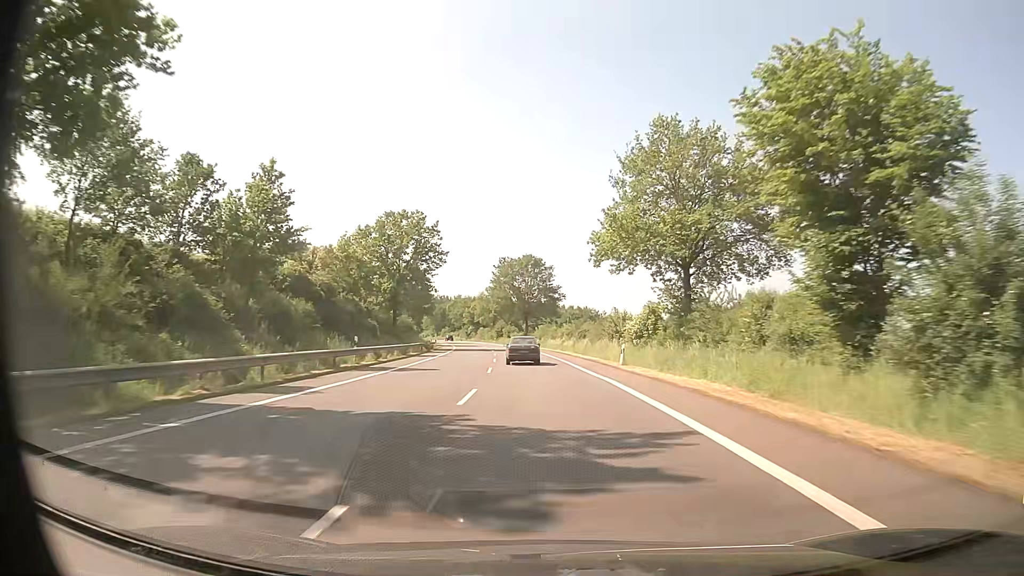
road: primary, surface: asphalt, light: Day
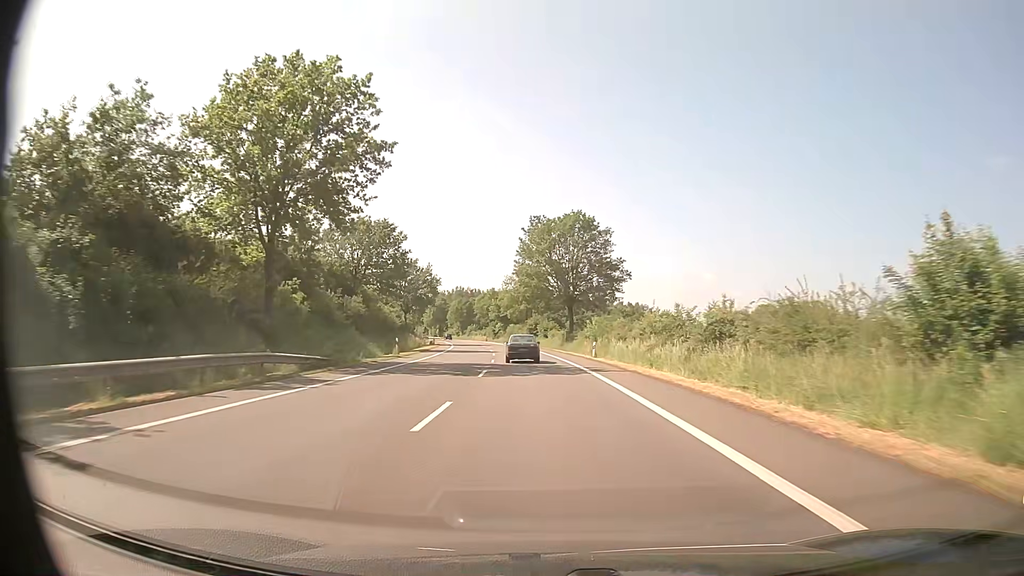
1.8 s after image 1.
(-1.6, +40.2) m; -4°
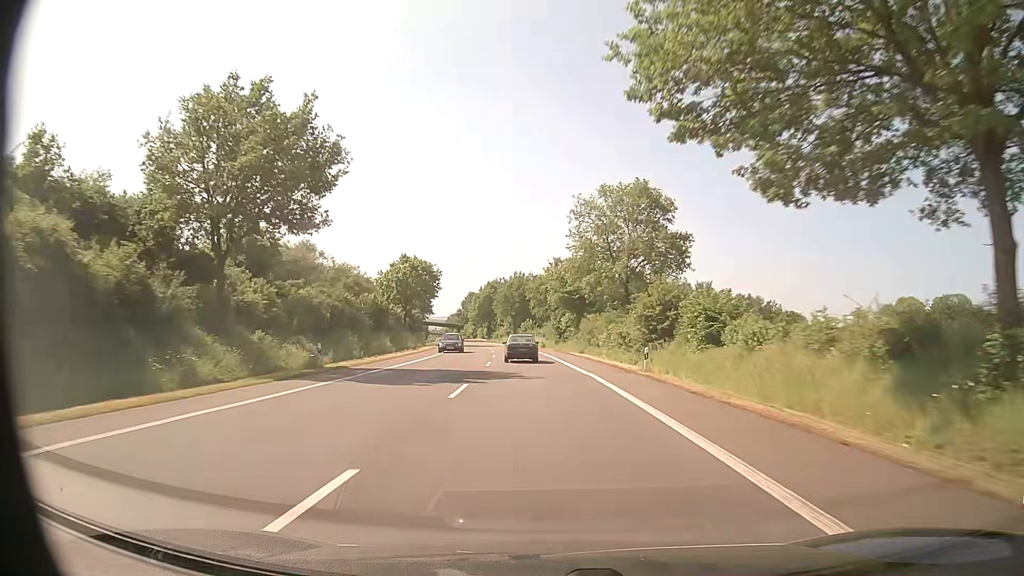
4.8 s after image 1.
(-4.1, +67.4) m; -7°
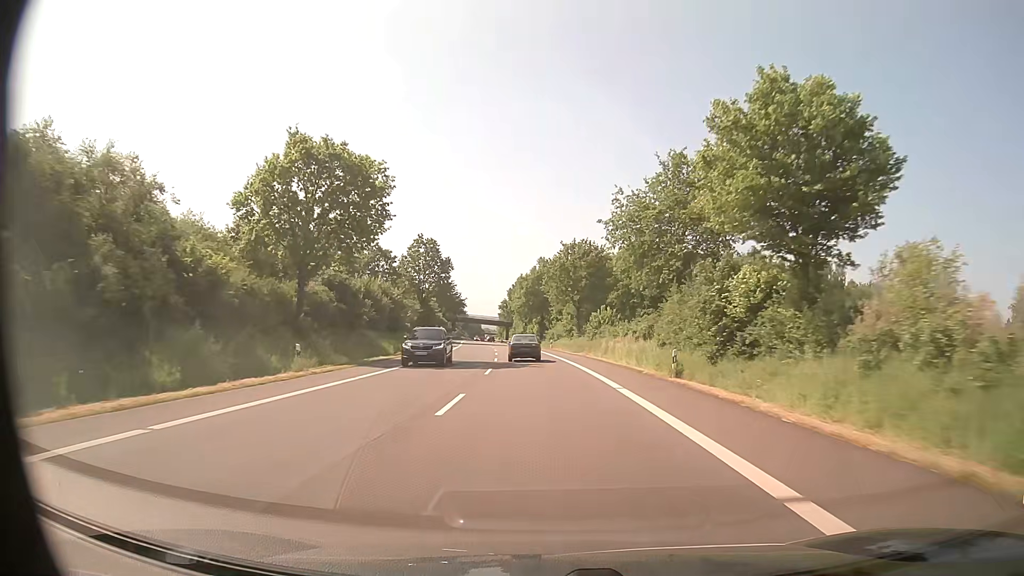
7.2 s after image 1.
(-2.5, +54.4) m; -5°
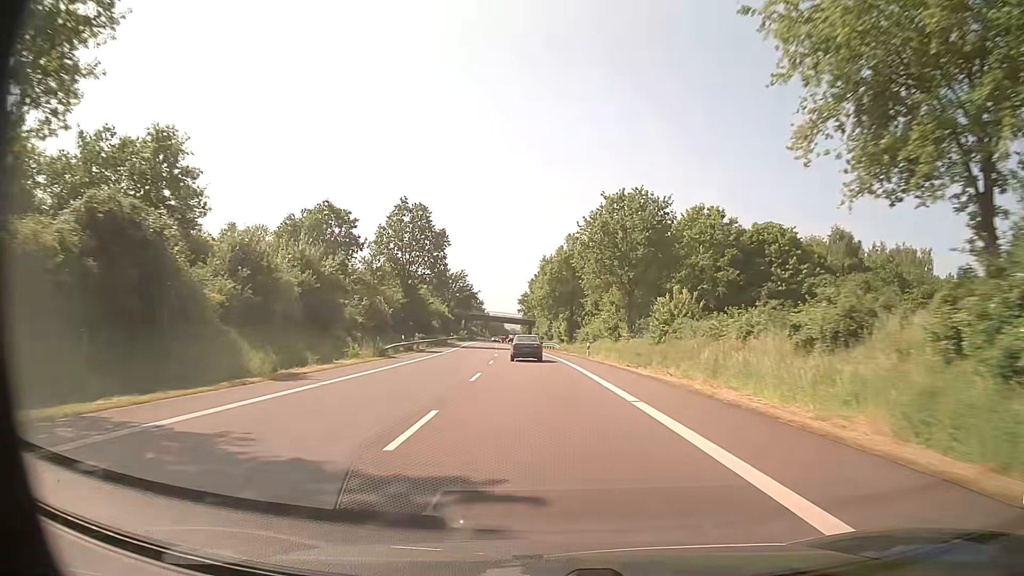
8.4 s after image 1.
(-0.6, +27.5) m; -2°
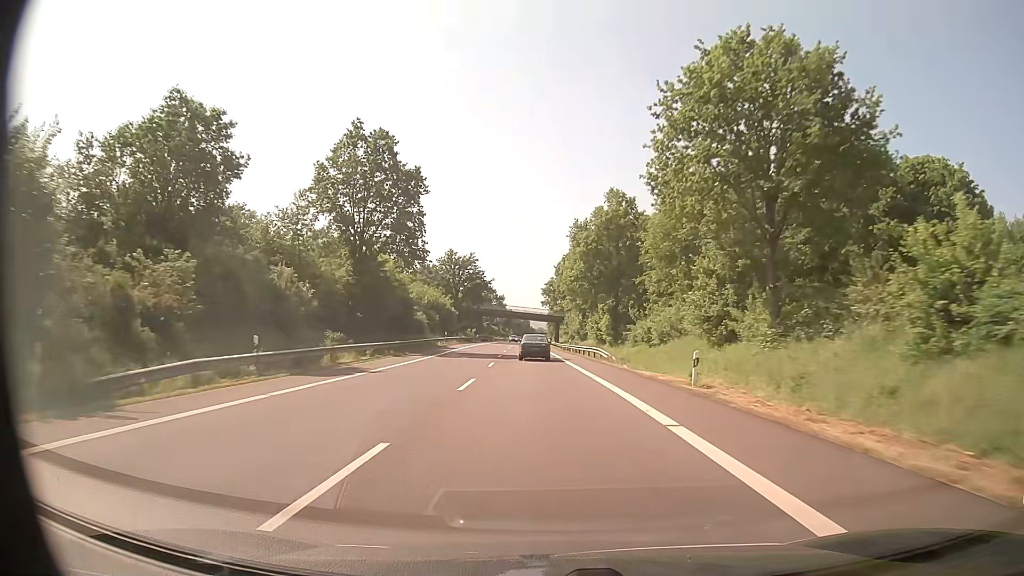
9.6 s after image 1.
(-0.6, +27.7) m; -2°
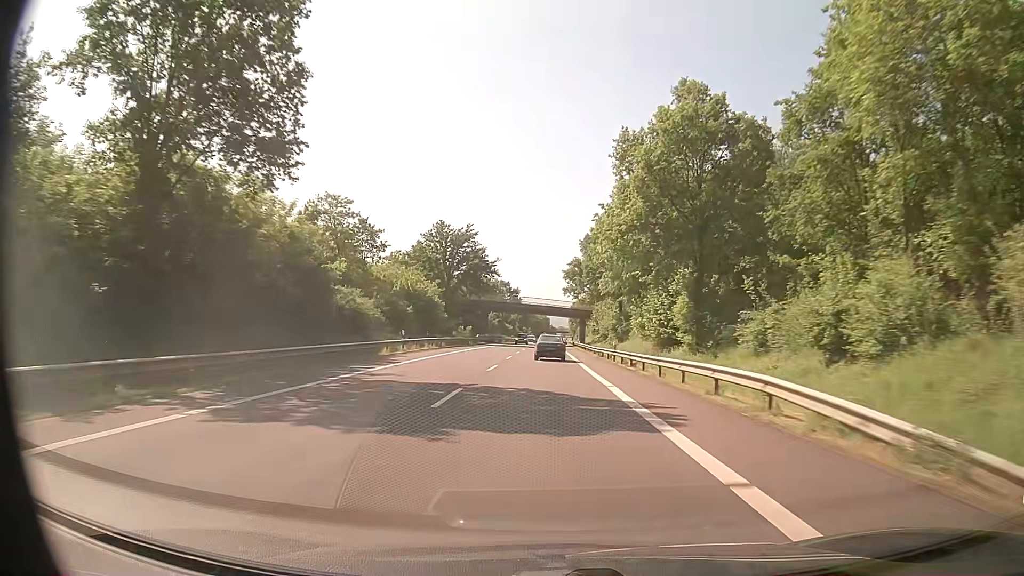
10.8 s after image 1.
(-0.5, +28.0) m; -2°
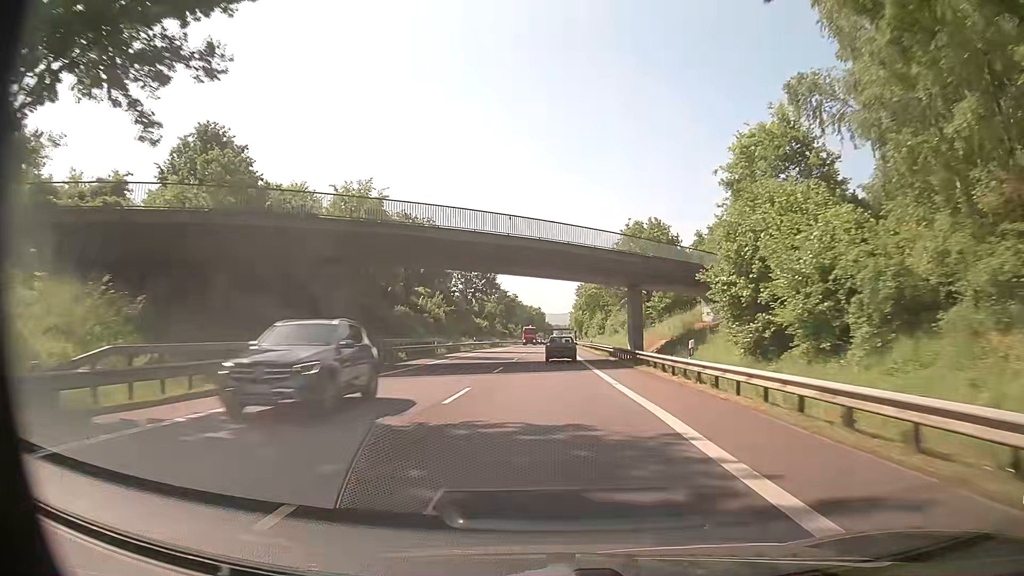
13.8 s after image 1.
(-0.5, +71.0) m; 0°
(0, +10) (0, +20) (0, +30) (0, +40) (0, +50) (0, +60) (0, +70) (0, +80) (+1, +90) (+1, +100) m
